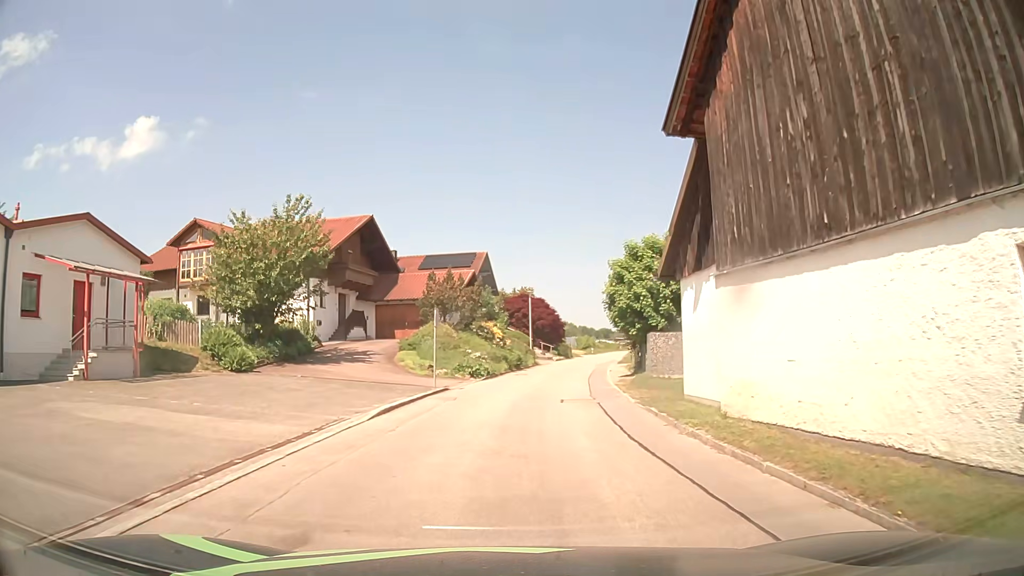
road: tertiary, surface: asphalt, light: Day
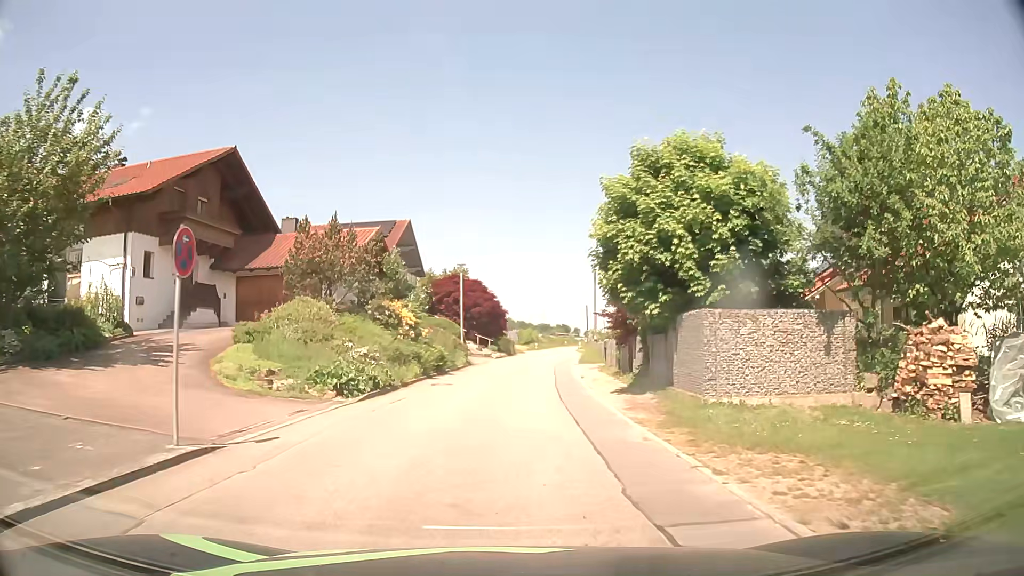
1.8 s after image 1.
(+0.8, +14.1) m; +6°
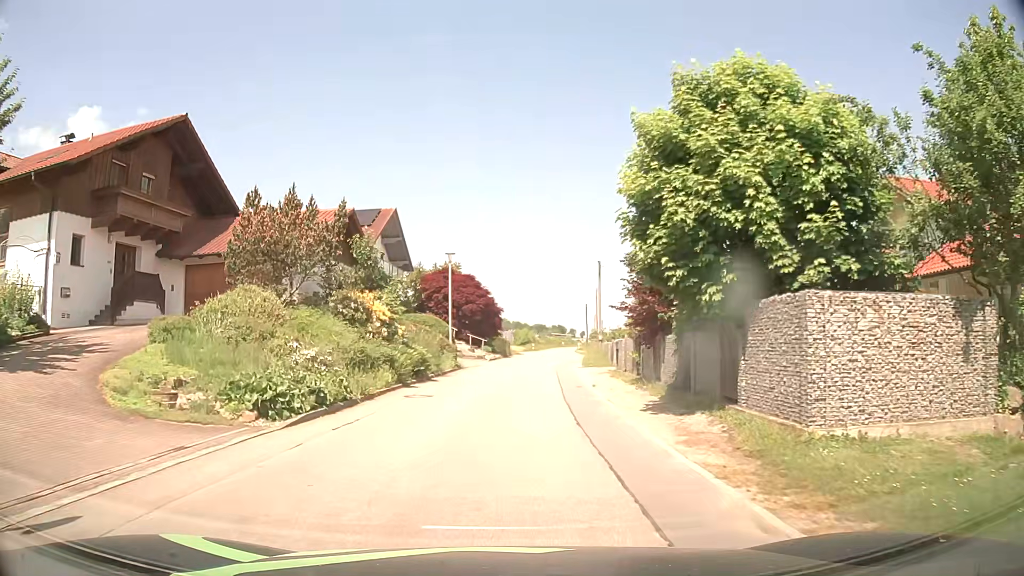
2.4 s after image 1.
(0.0, +4.7) m; 0°
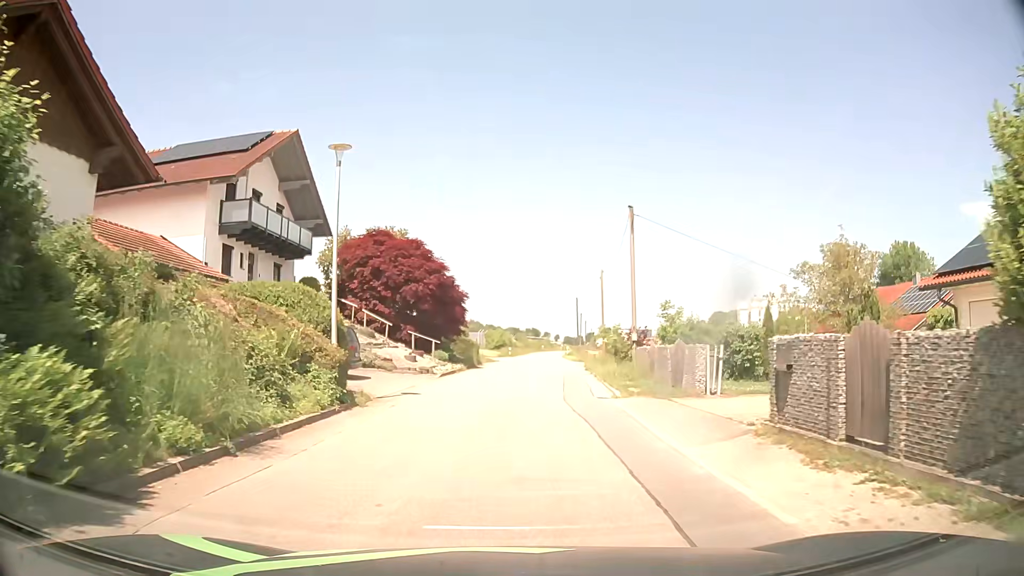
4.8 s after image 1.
(+0.5, +18.7) m; +3°
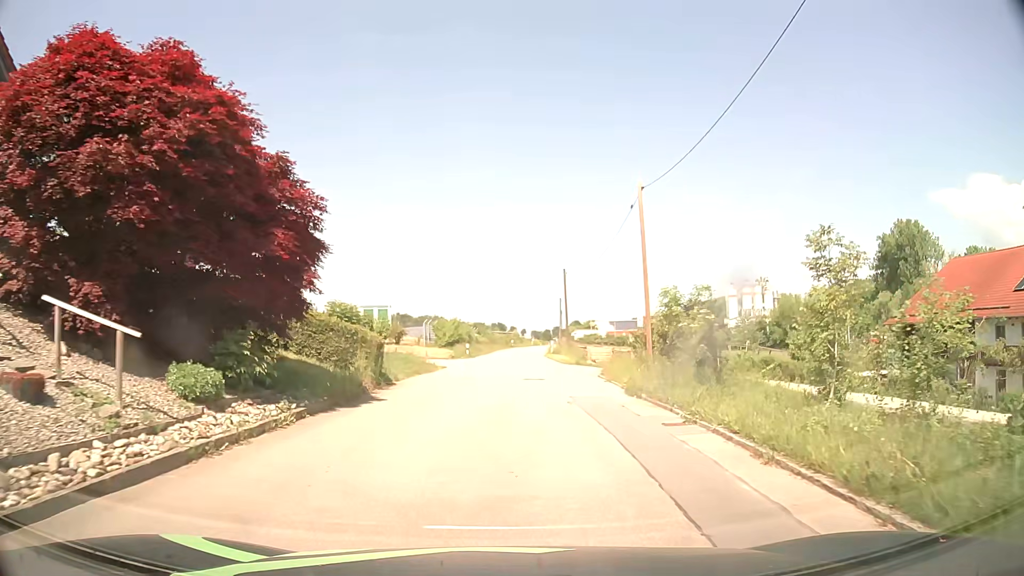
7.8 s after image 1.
(+0.6, +23.1) m; +3°
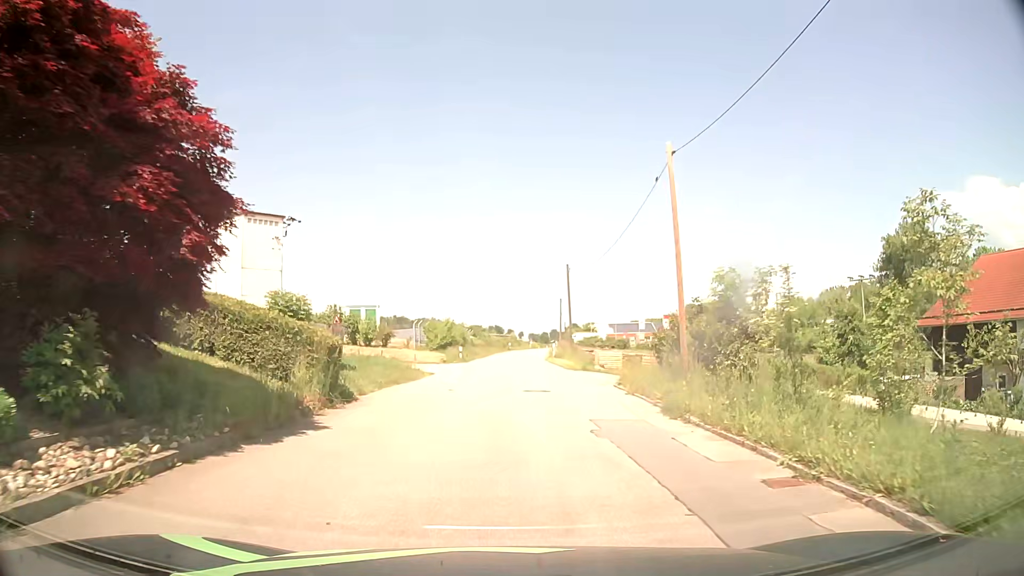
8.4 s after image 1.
(0.0, +4.6) m; 0°
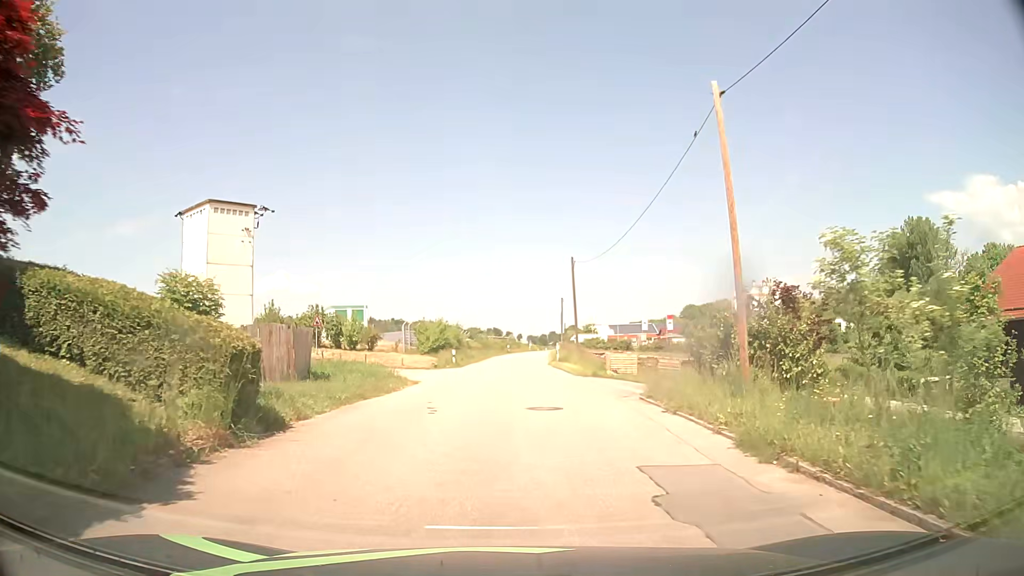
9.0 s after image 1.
(0.0, +4.6) m; 0°
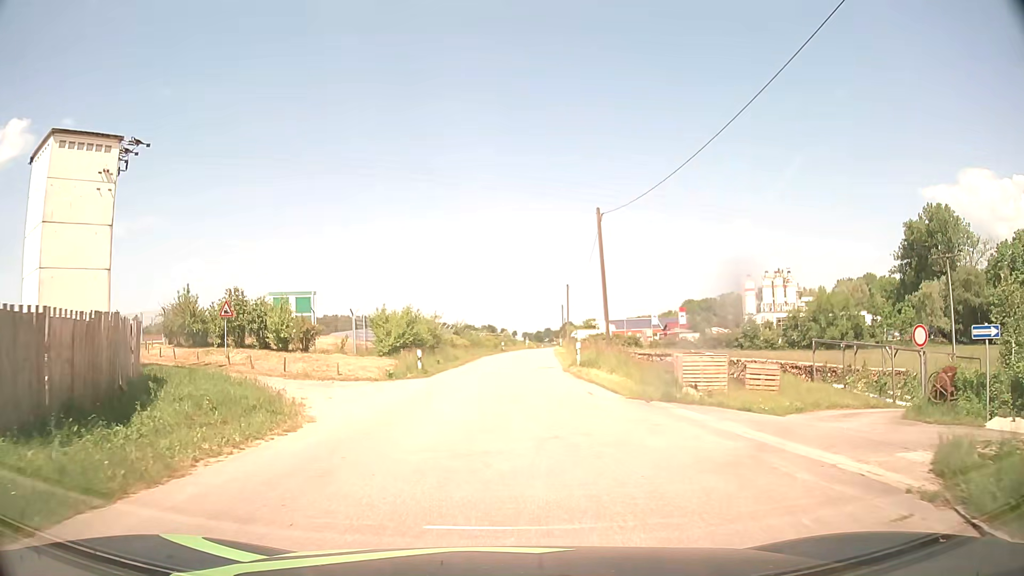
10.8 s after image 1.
(+0.1, +14.0) m; 0°
(0, +10) (0, +20) (+1, +30) (+1, +40) (+2, +50) (+3, +60) (+3, +70) (+4, +80) (+5, +90) (+5, +100) m
